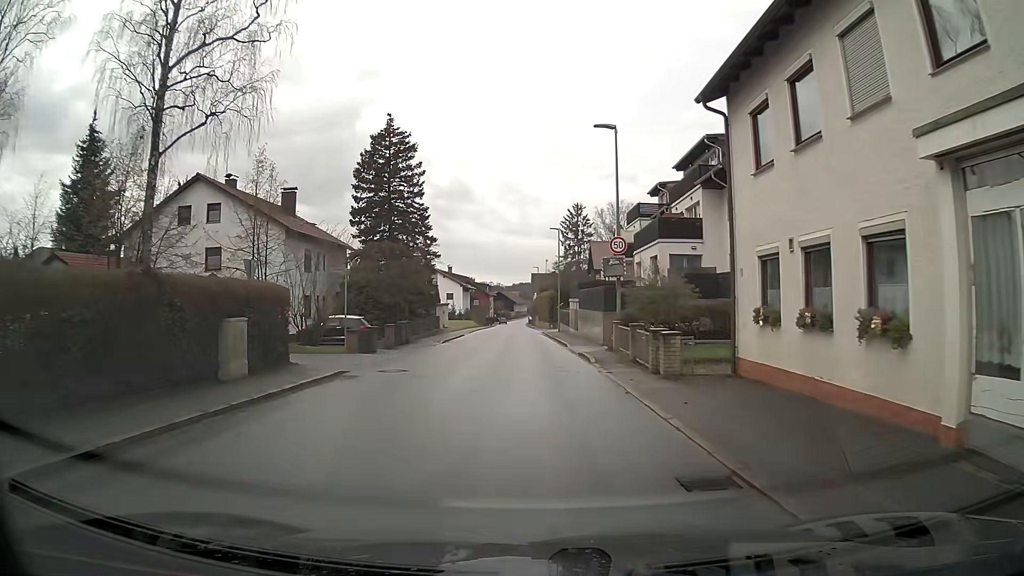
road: secondary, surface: asphalt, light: Day
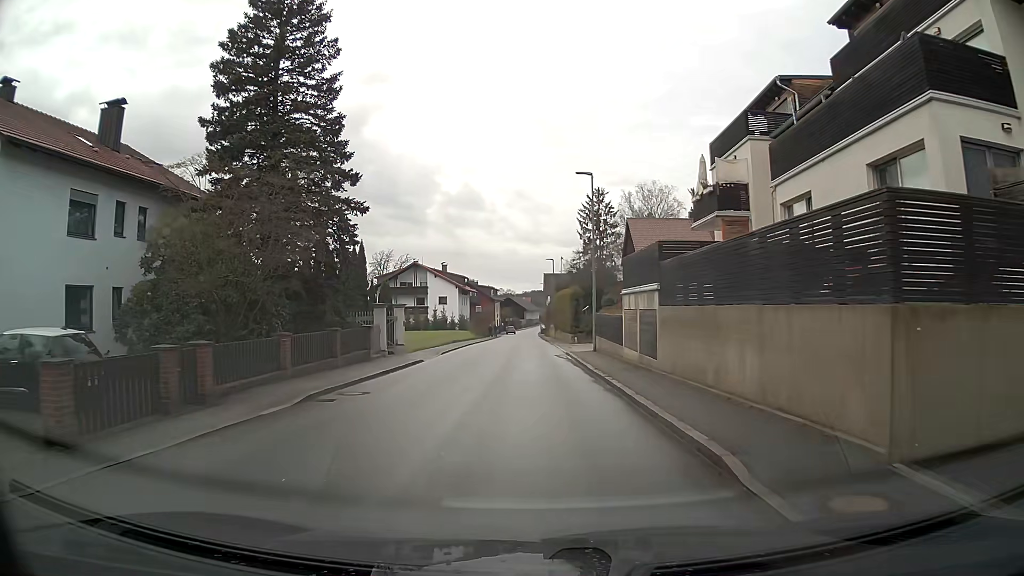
(-0.1, +23.4) m; -1°
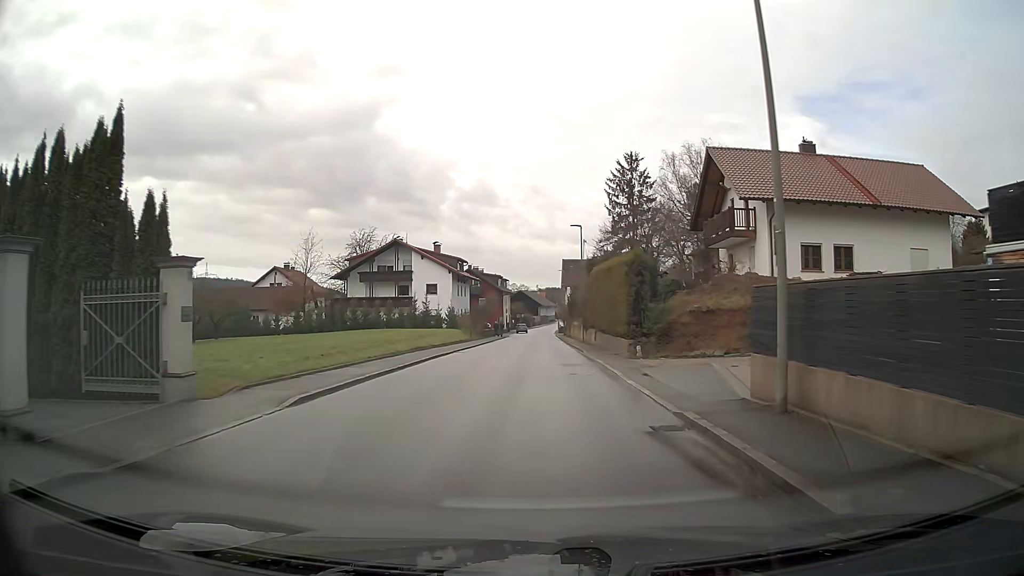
(-0.3, +22.8) m; -1°
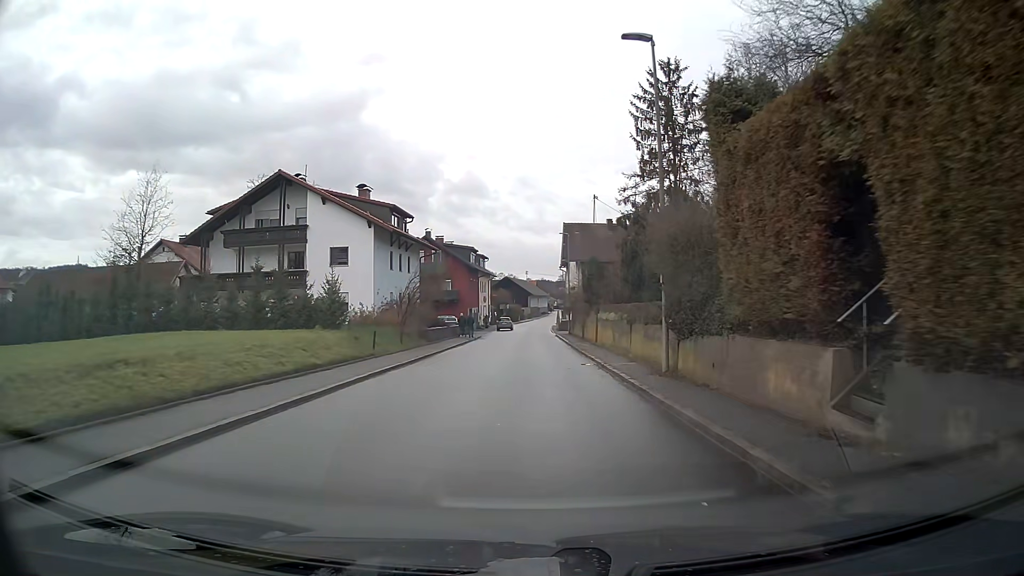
(+0.2, +32.3) m; +1°
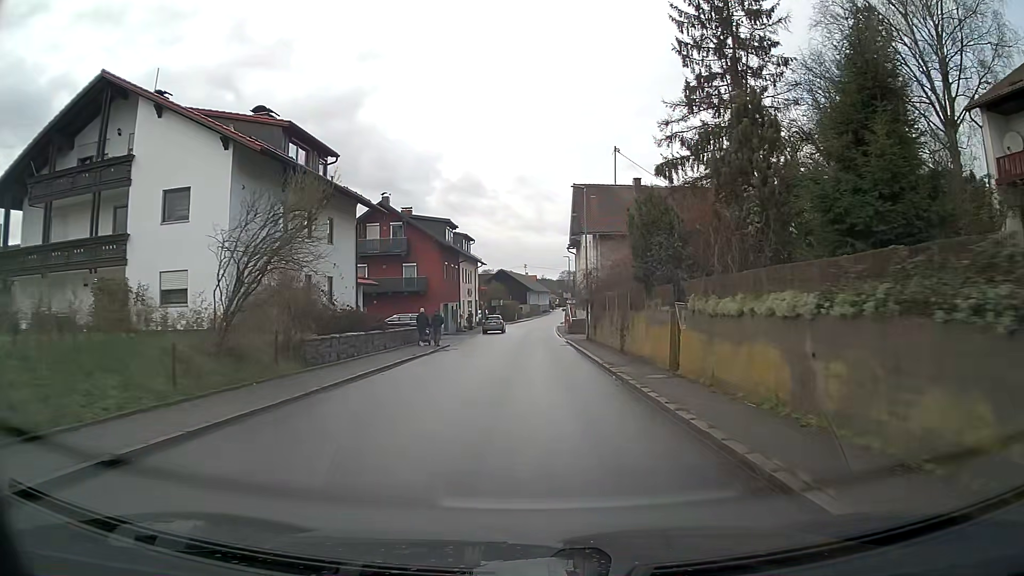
(0.0, +19.8) m; 0°
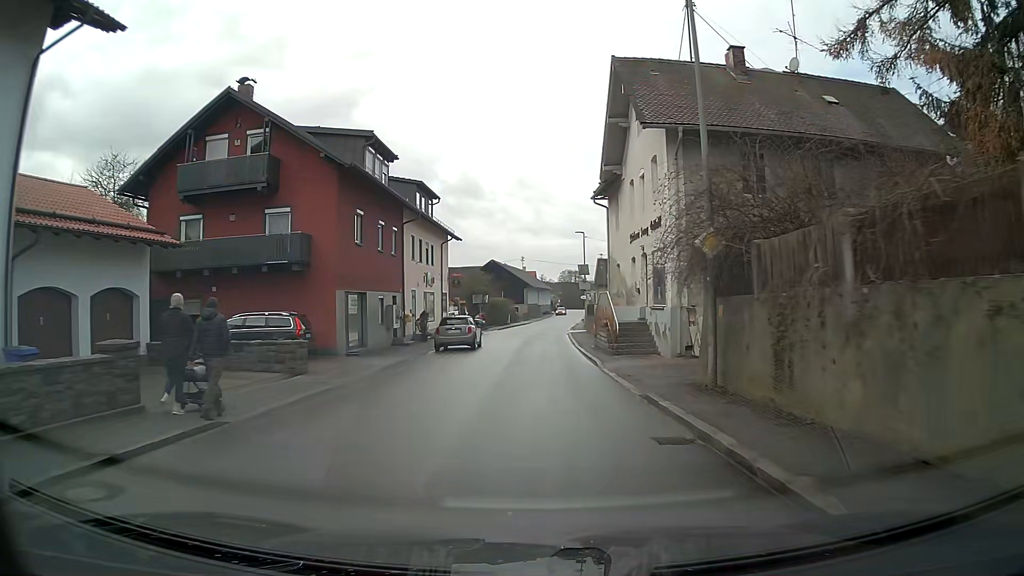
(0.0, +25.8) m; +1°
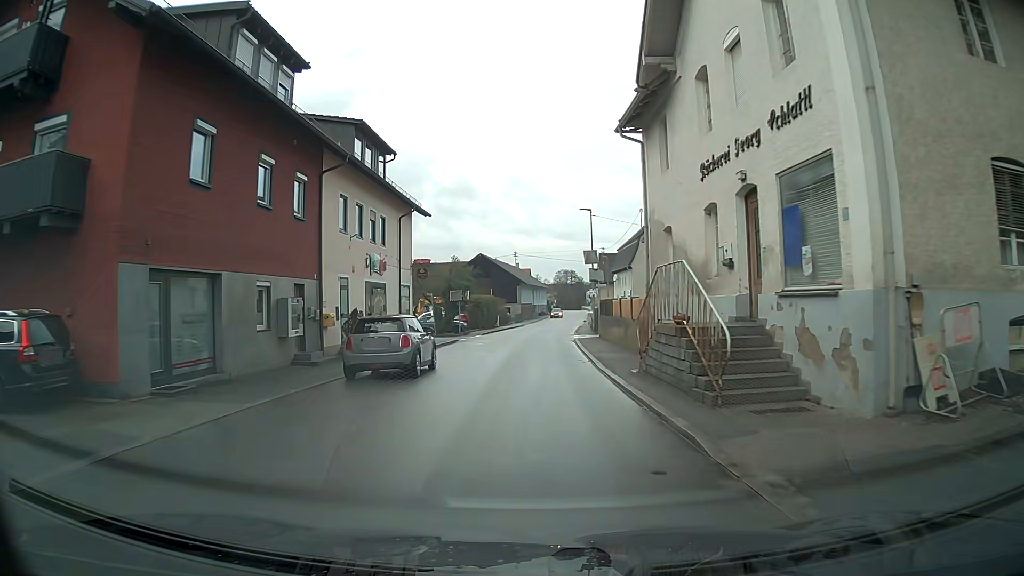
(0.0, +12.7) m; 0°
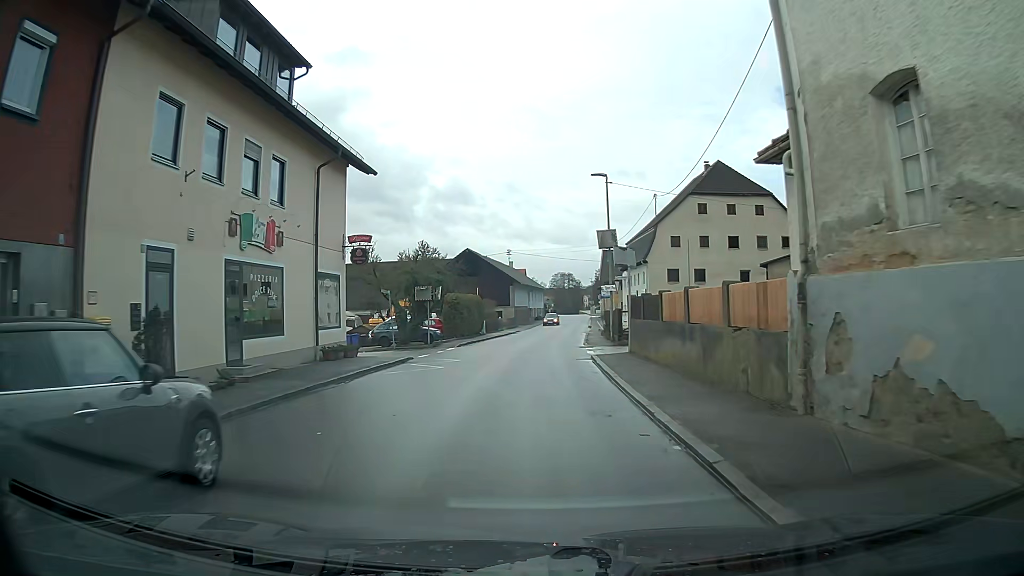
(0.0, +12.4) m; +1°
